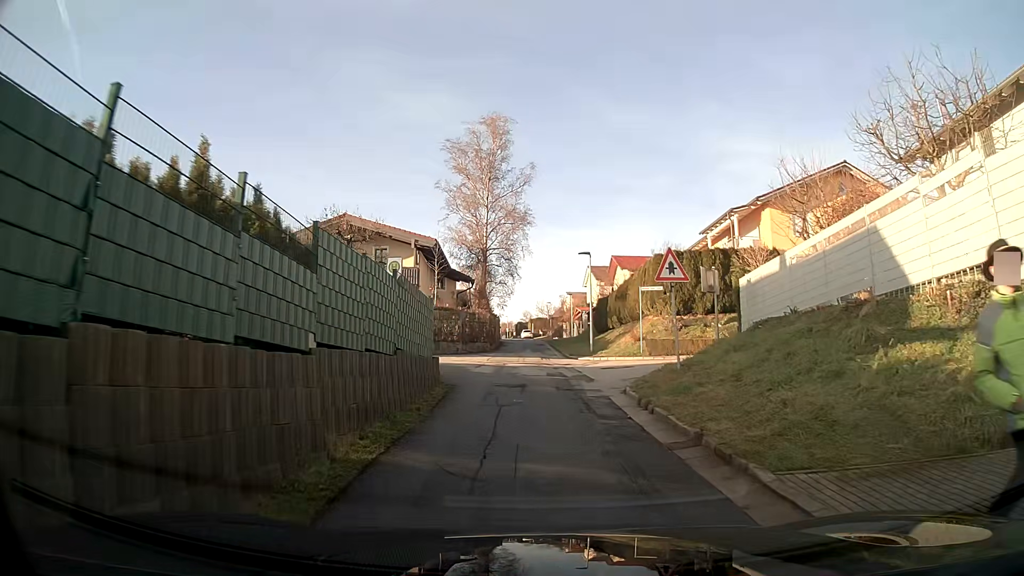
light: Day
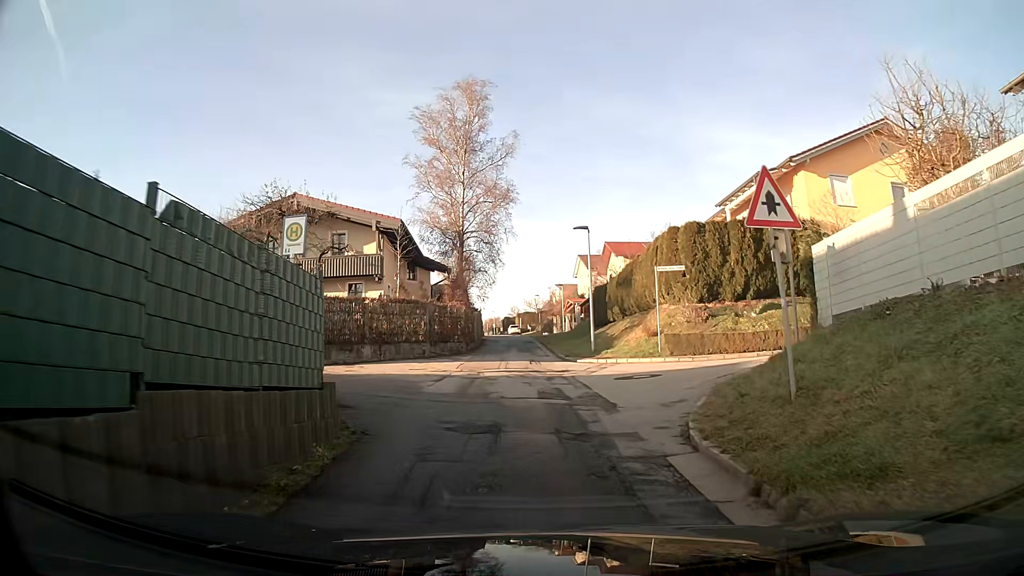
(0.0, +6.9) m; +1°
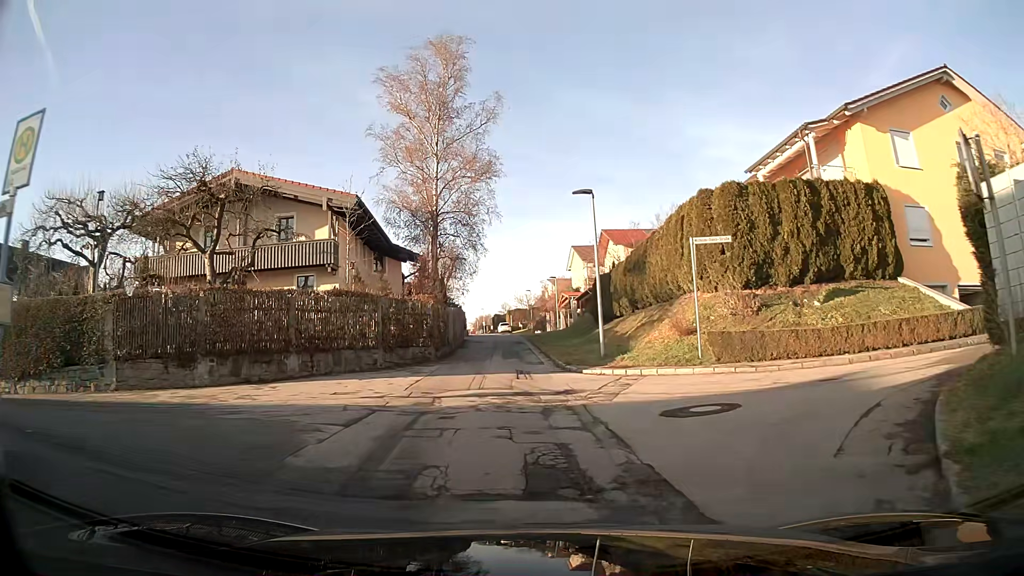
(0.0, +6.9) m; 0°
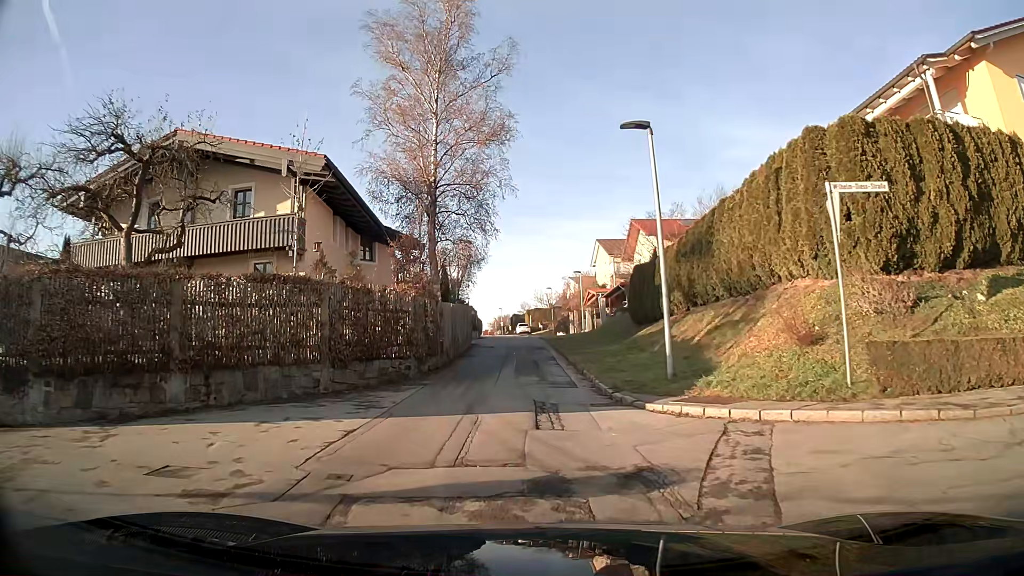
(-0.1, +7.2) m; -1°
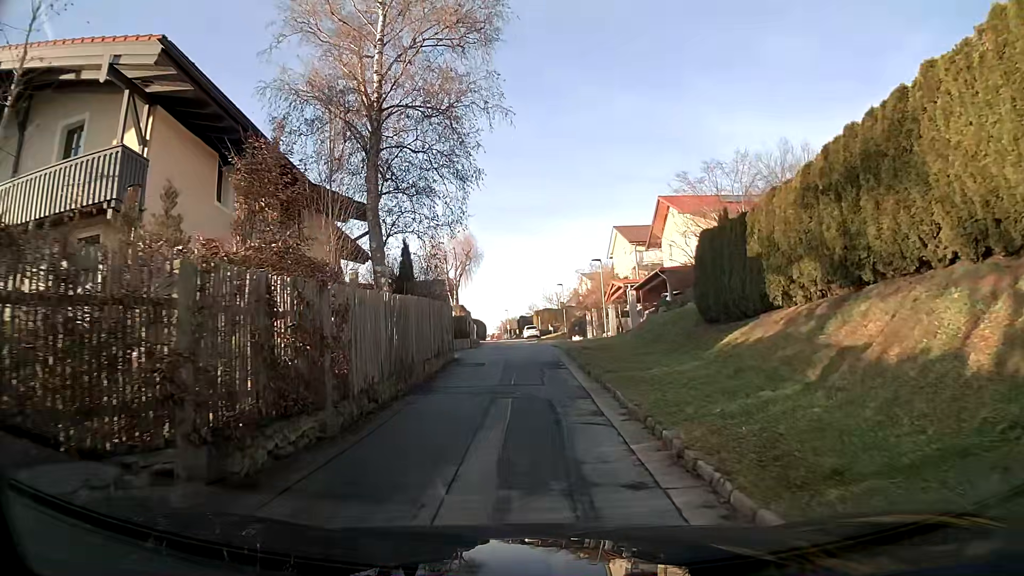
(-0.1, +10.9) m; -1°
